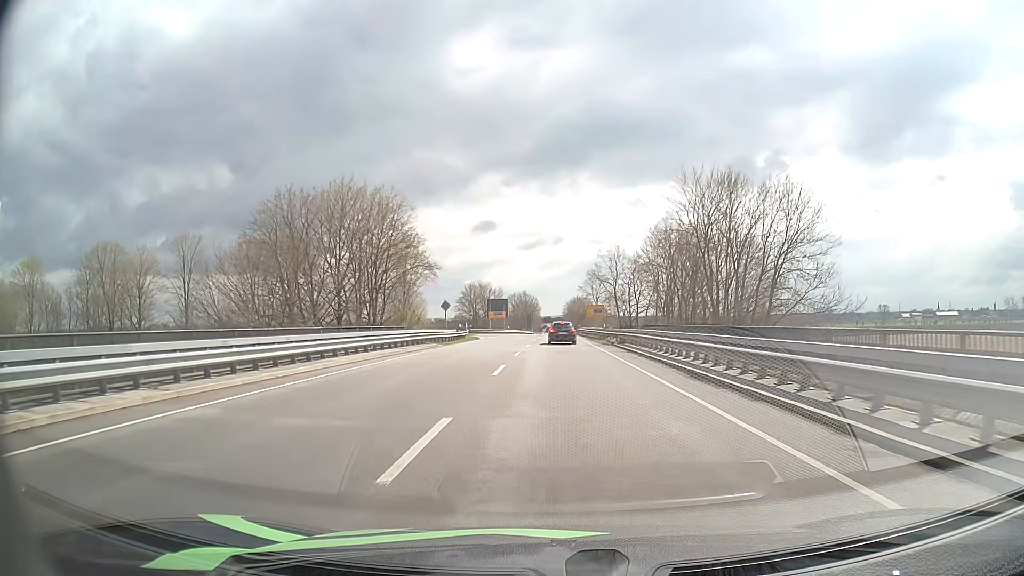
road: primary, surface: asphalt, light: Day
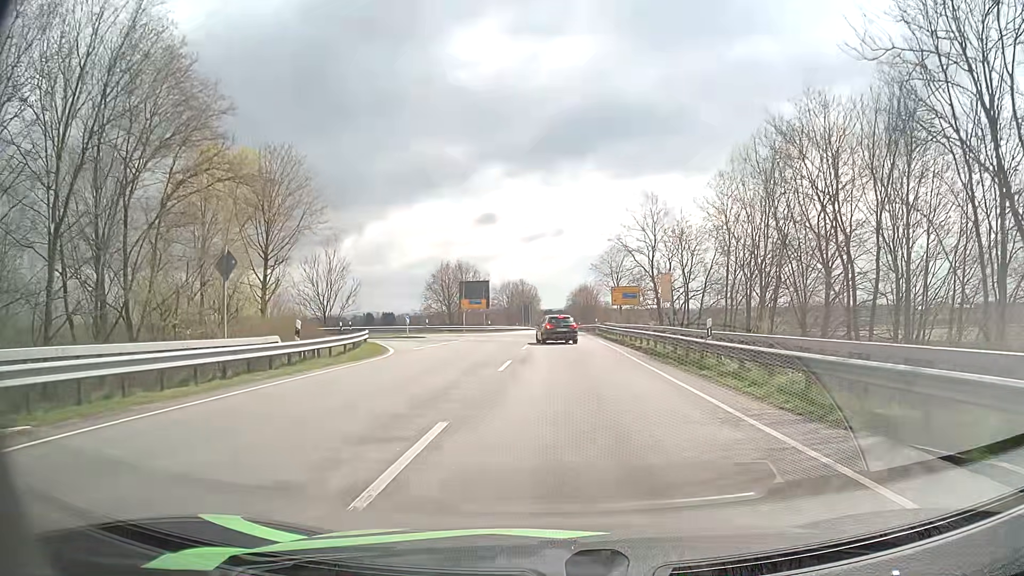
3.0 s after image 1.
(+0.3, +34.0) m; 0°
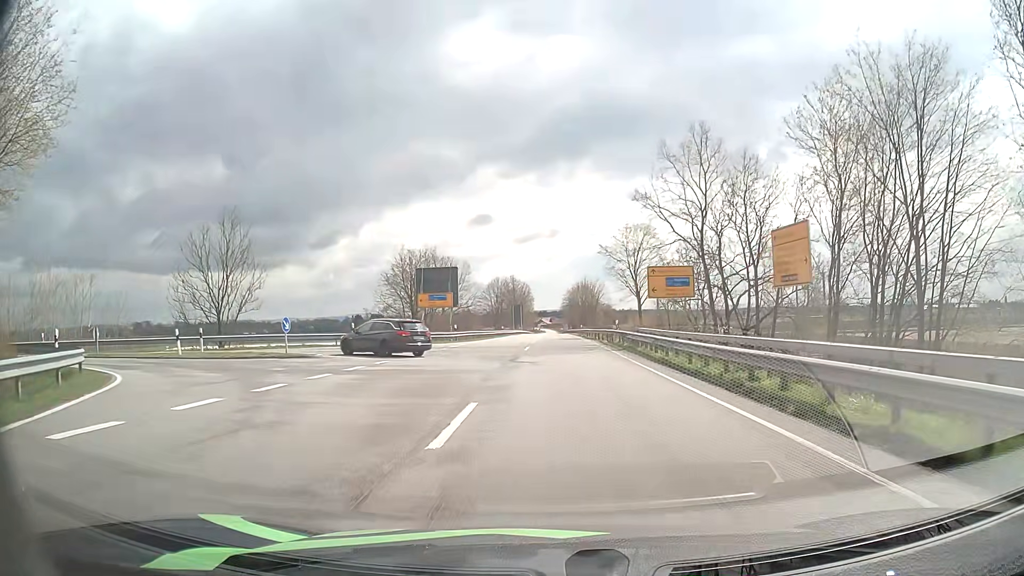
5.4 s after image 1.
(0.0, +21.6) m; 0°
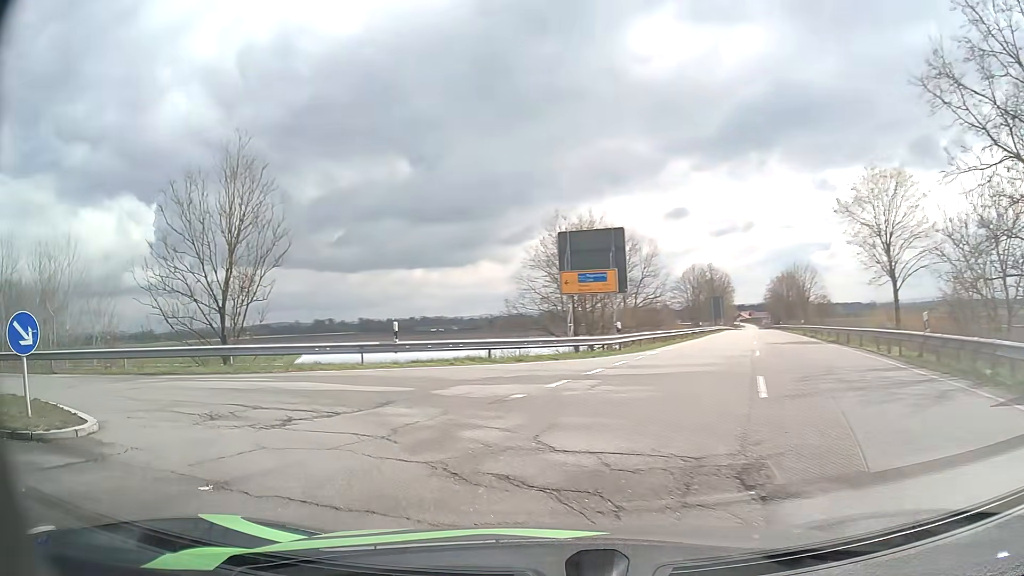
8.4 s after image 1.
(-0.8, +19.9) m; -15°
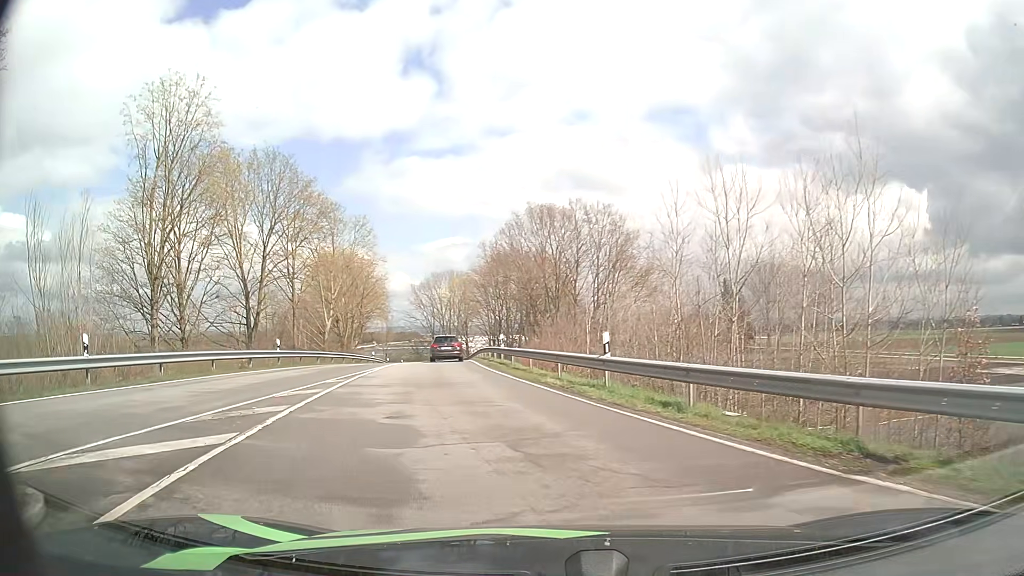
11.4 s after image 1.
(-10.8, +13.3) m; -68°
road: primary_link
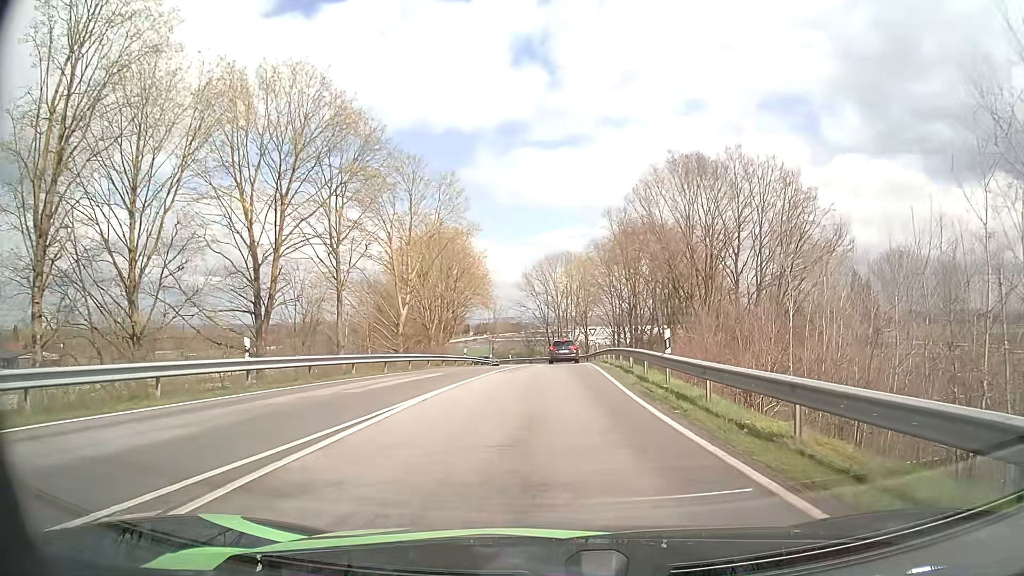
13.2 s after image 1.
(-2.0, +14.9) m; -11°
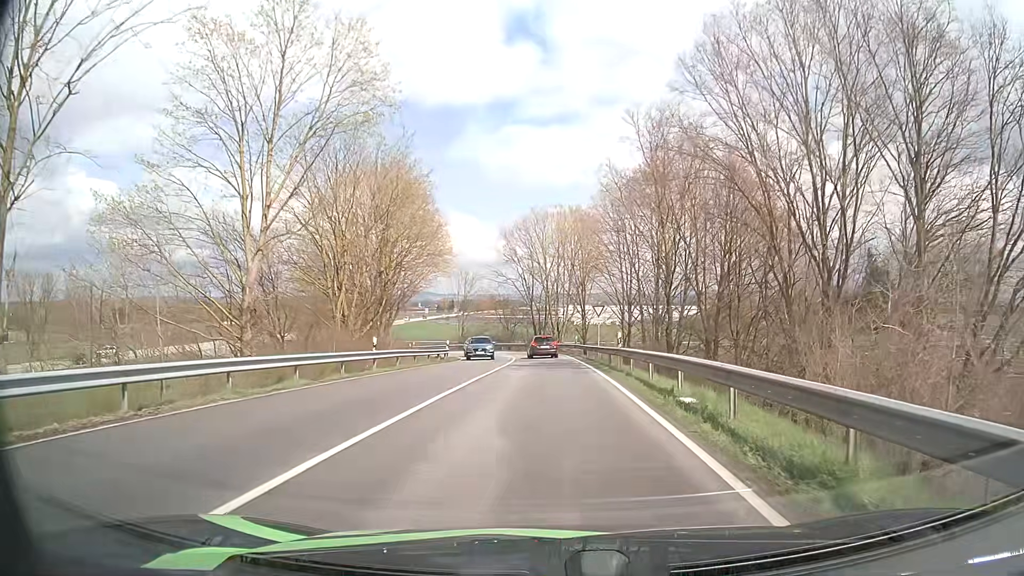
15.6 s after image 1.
(+0.2, +22.2) m; +1°
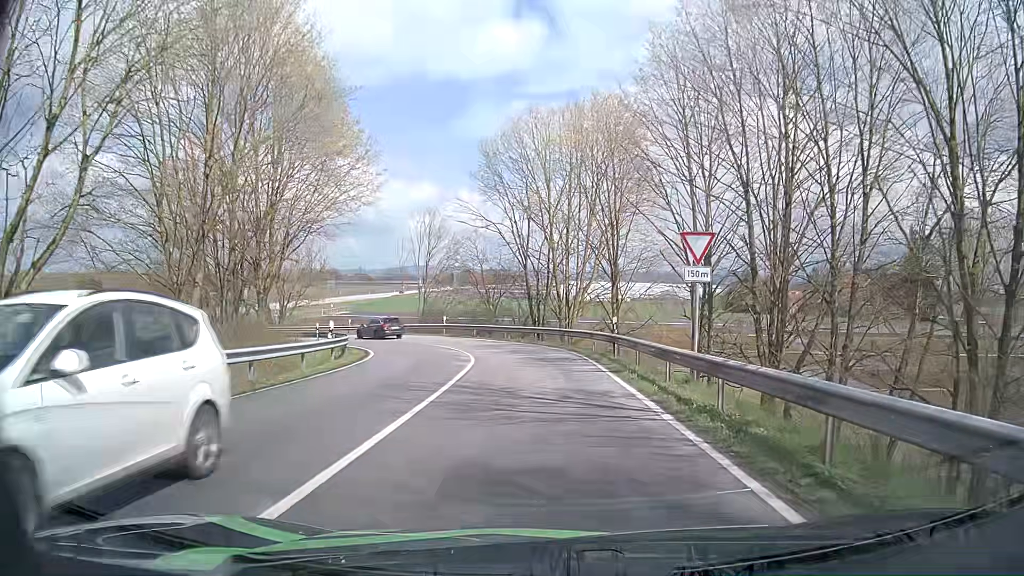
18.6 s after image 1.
(0.0, +27.4) m; +1°
(0, +10) (-1, +20) (-2, +30) (-6, +39) (-12, +47) (-21, +52) (-30, +57) (-38, +61) (-47, +67) (-53, +74) m
